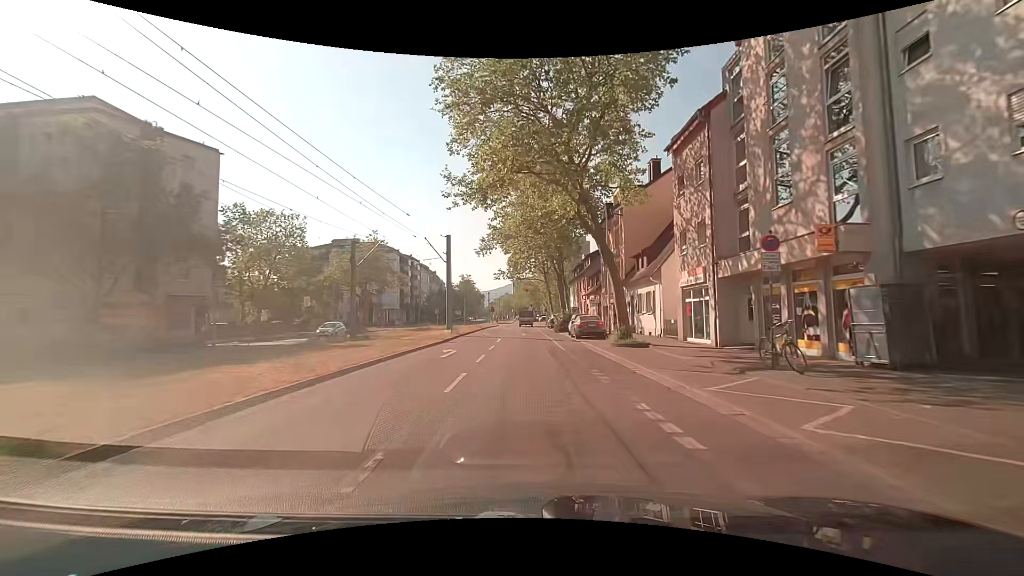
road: tertiary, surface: asphalt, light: Day
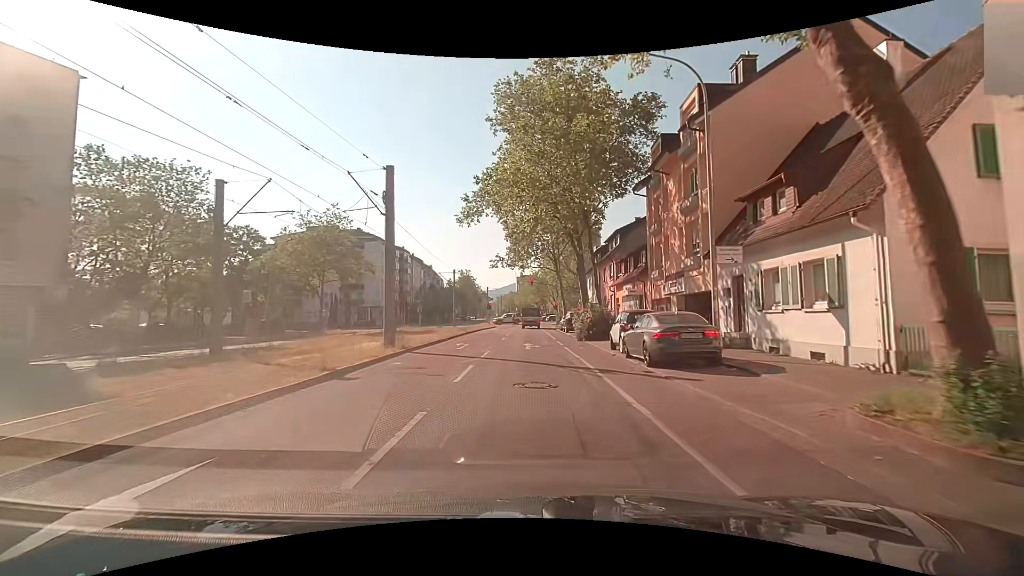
(-0.1, +16.8) m; 0°
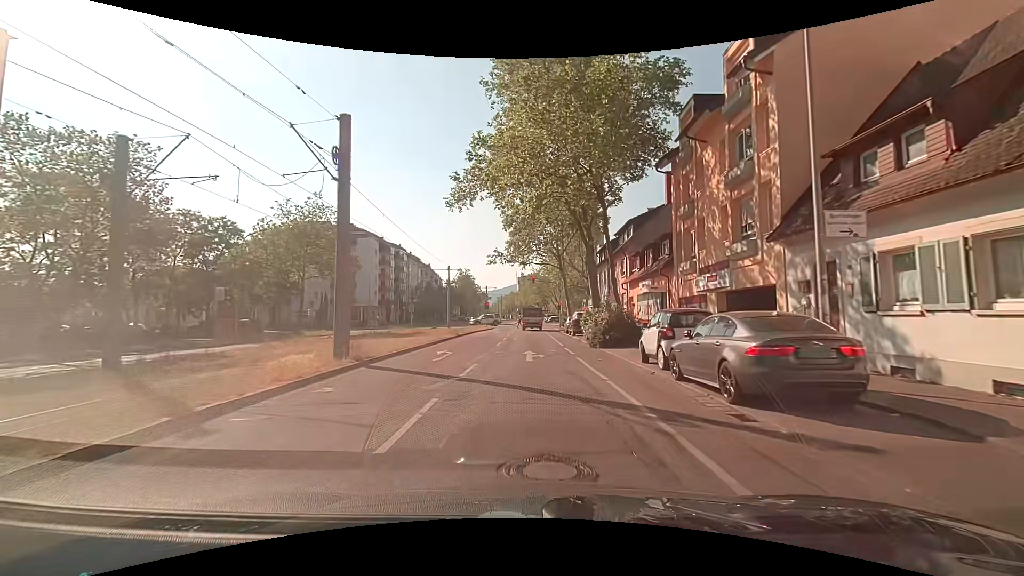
(-0.1, +5.2) m; -1°
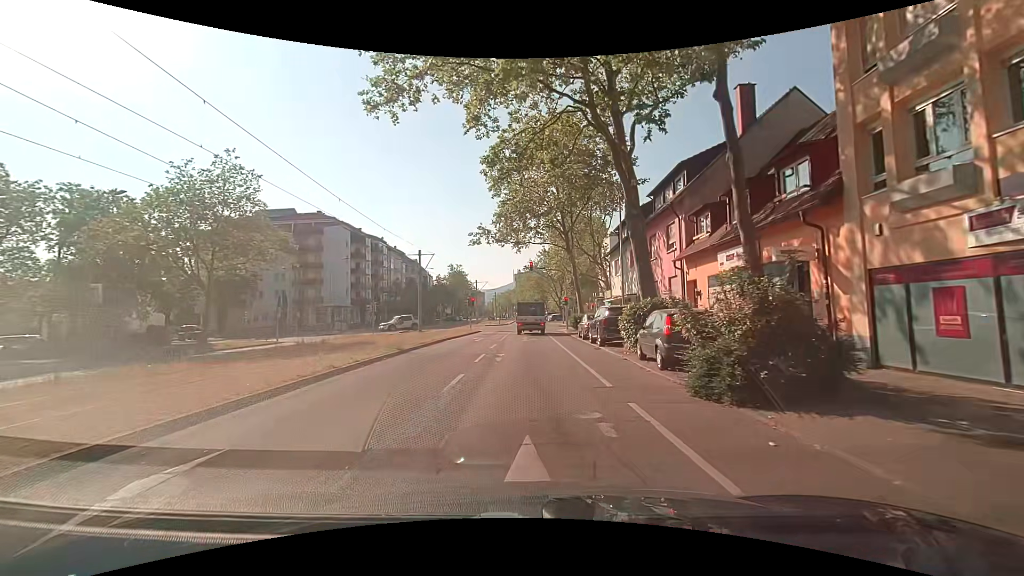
(+0.1, +14.1) m; 0°
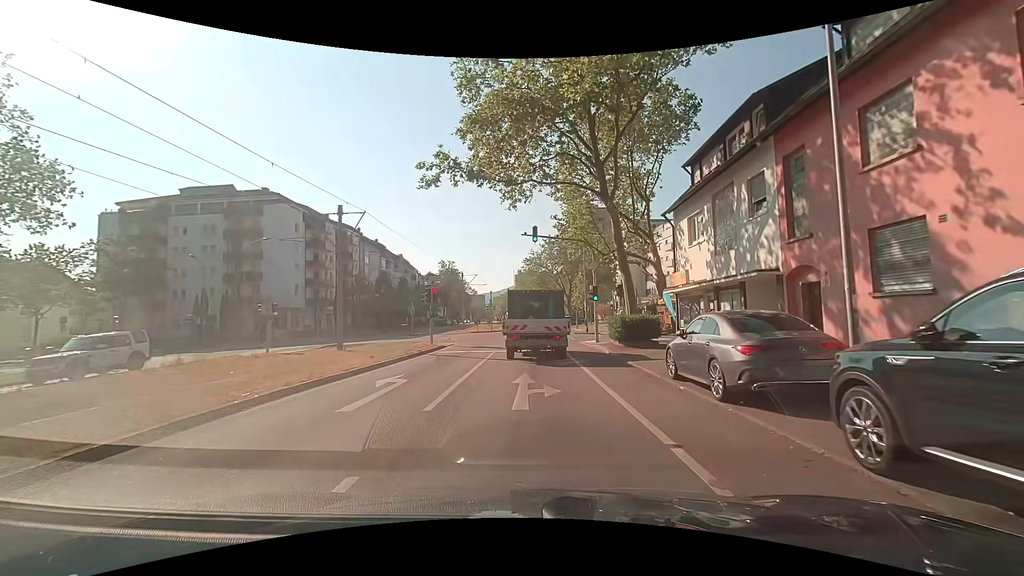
(0.0, +19.0) m; -1°
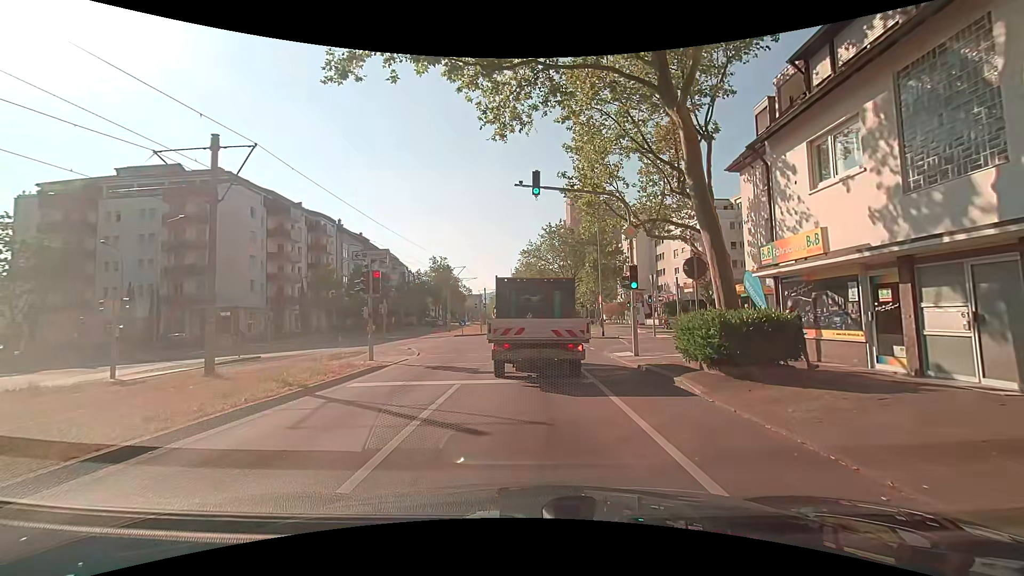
(+0.2, +10.0) m; +1°
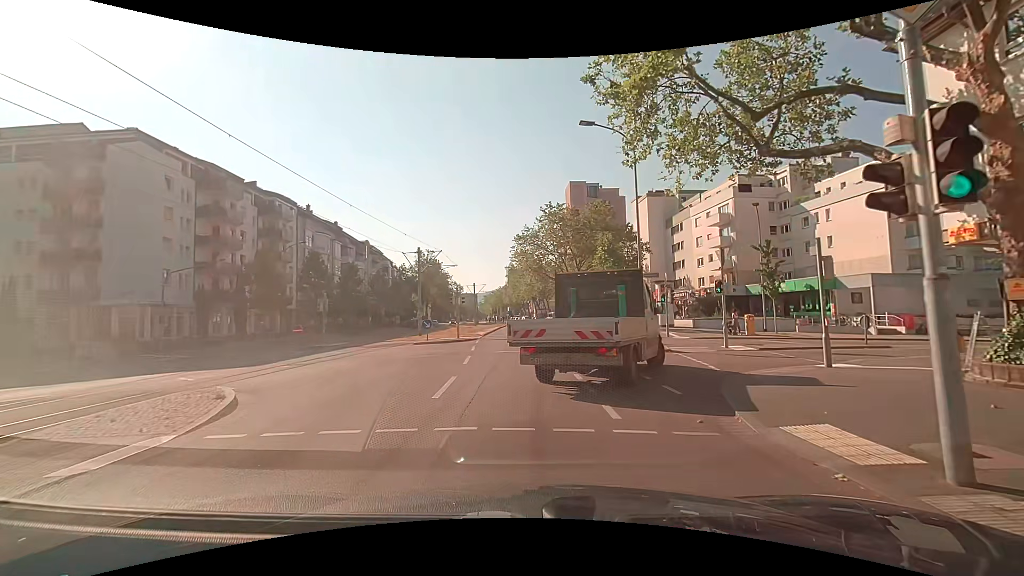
(+0.2, +12.8) m; +2°
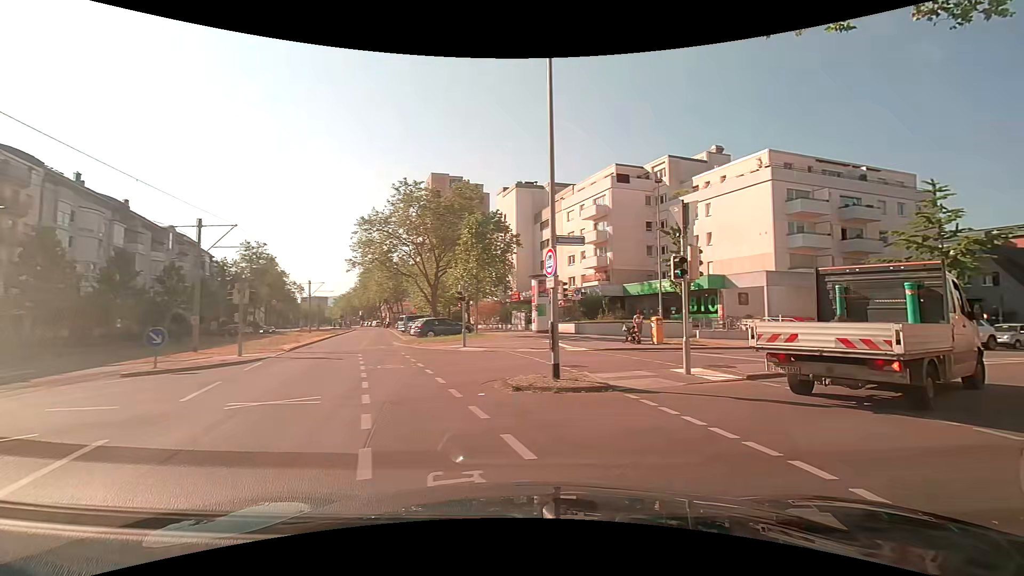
(+0.6, +10.4) m; +16°
